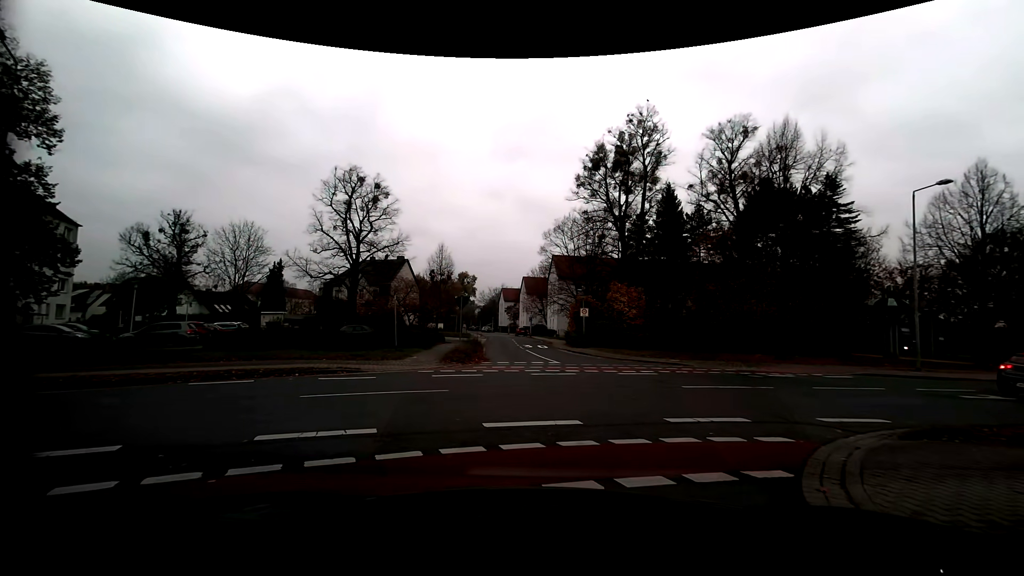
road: residential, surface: asphalt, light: Day
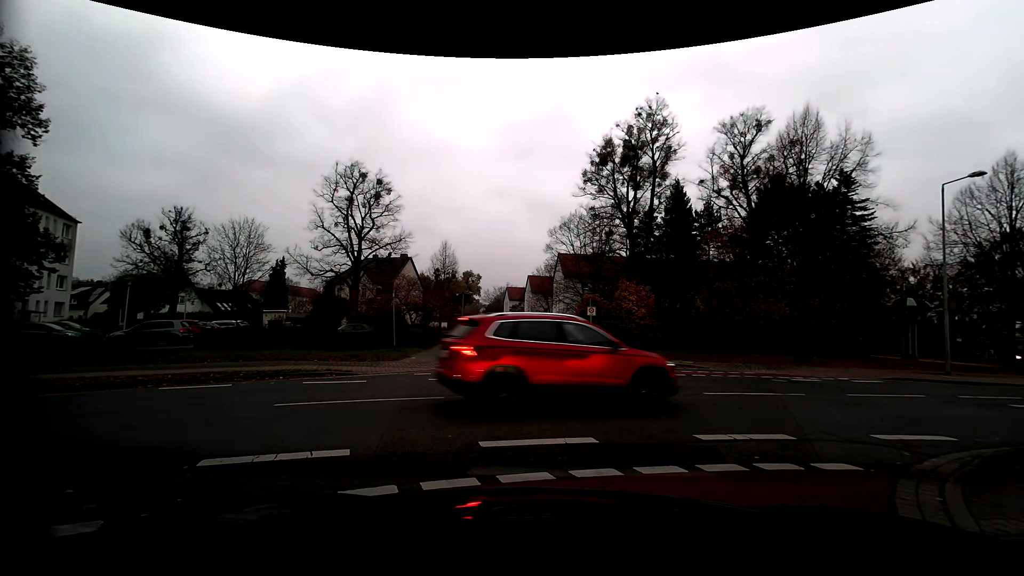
(0.0, +1.1) m; 0°
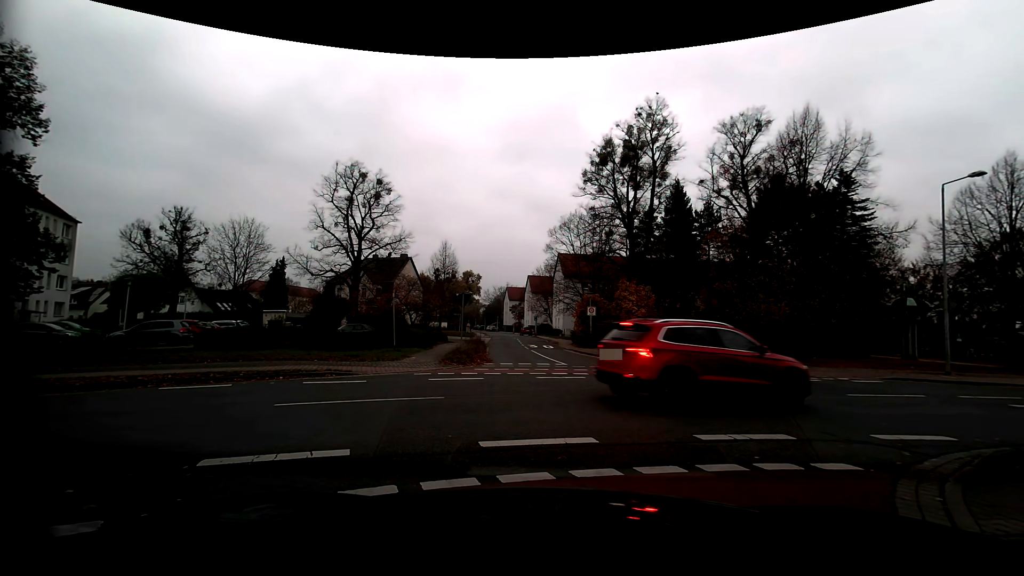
(0.0, 0.0) m; 0°
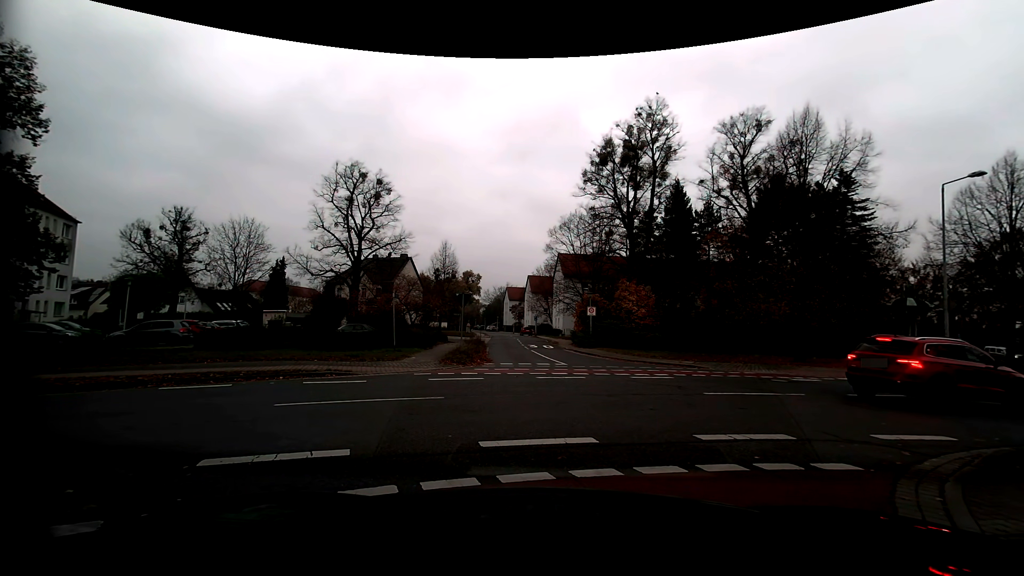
(0.0, 0.0) m; 0°
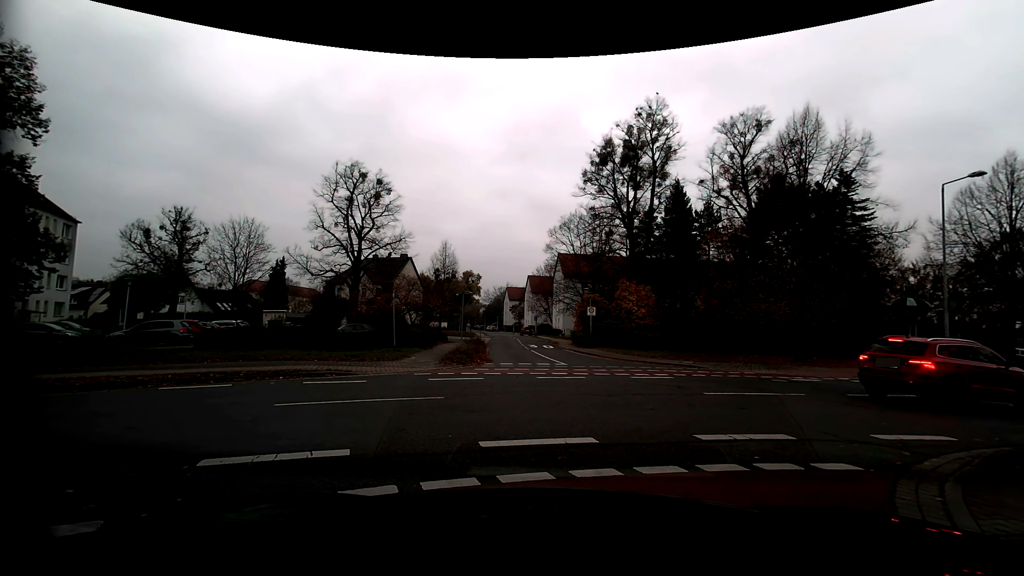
(0.0, 0.0) m; 0°
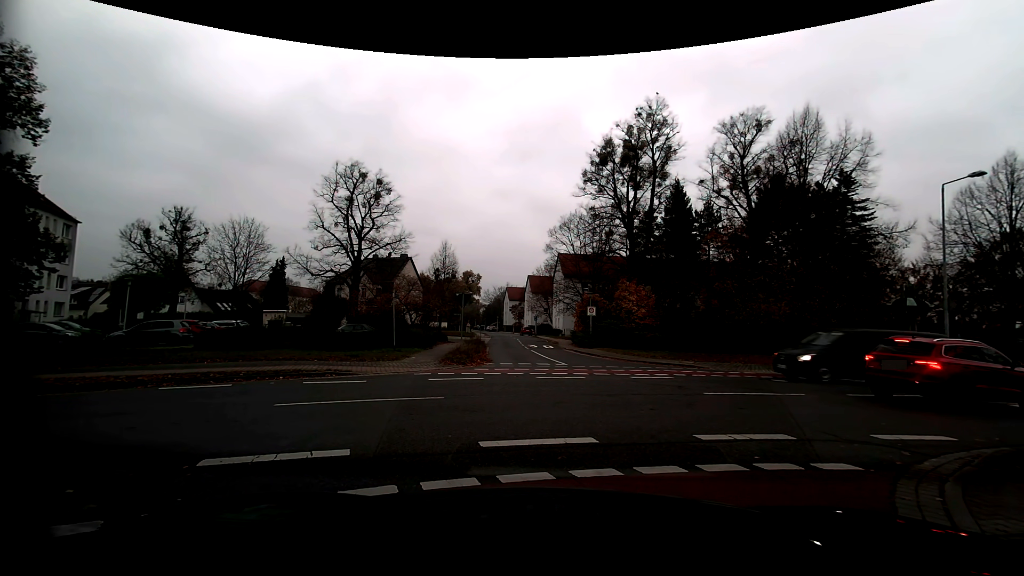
(0.0, 0.0) m; 0°
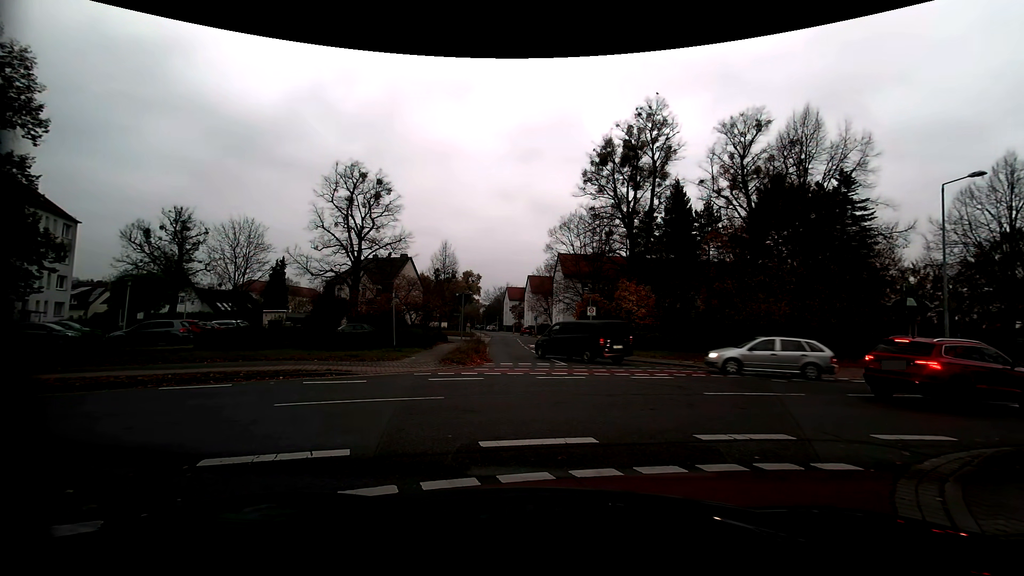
(0.0, 0.0) m; 0°
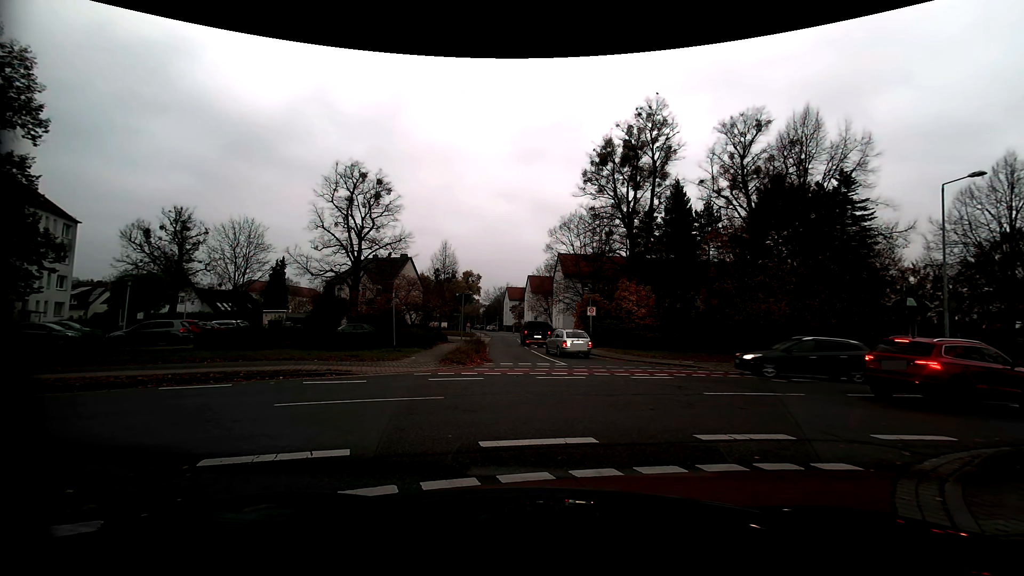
(0.0, 0.0) m; 0°
